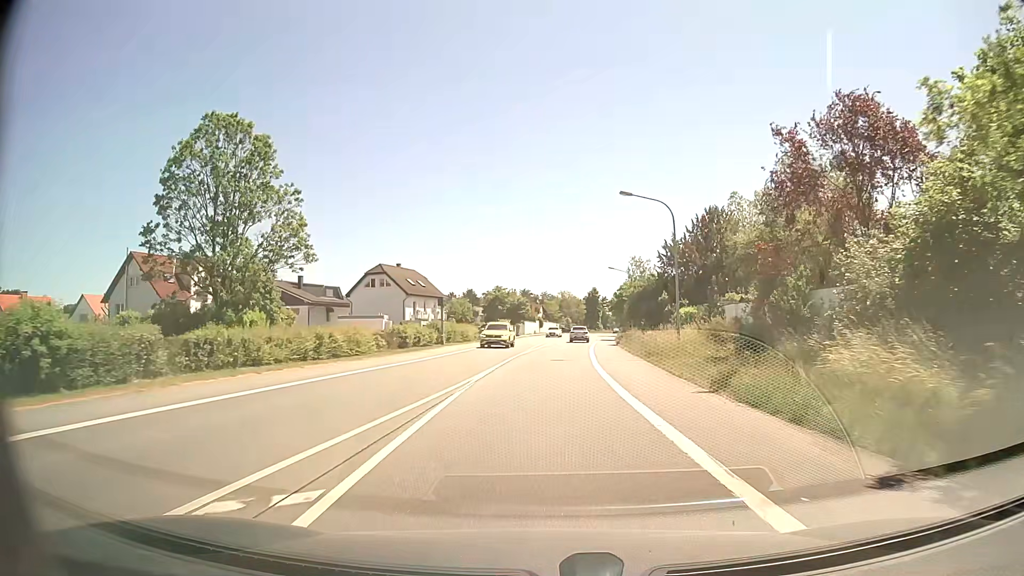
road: primary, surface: asphalt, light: Day
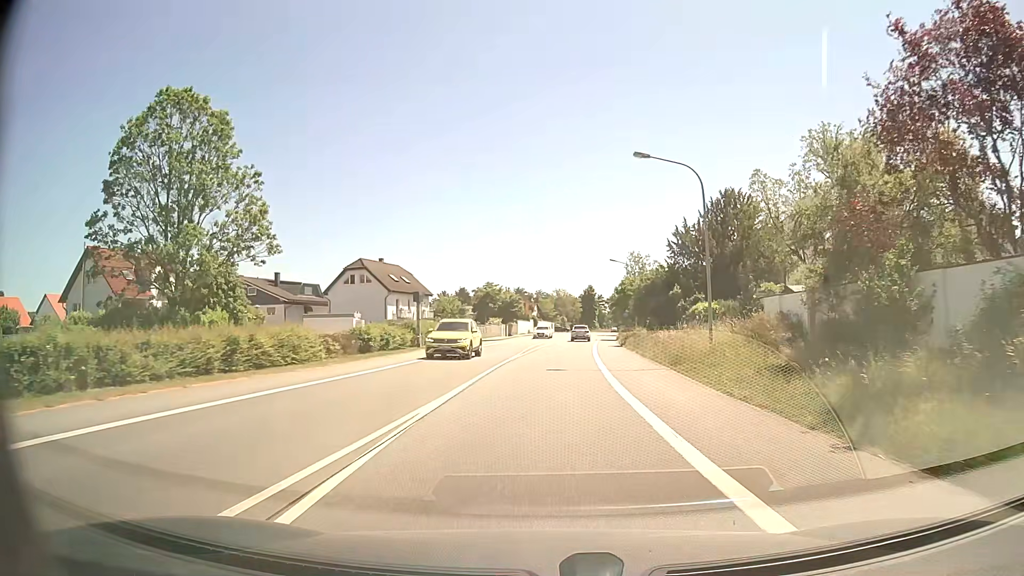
(0.0, +7.0) m; +1°
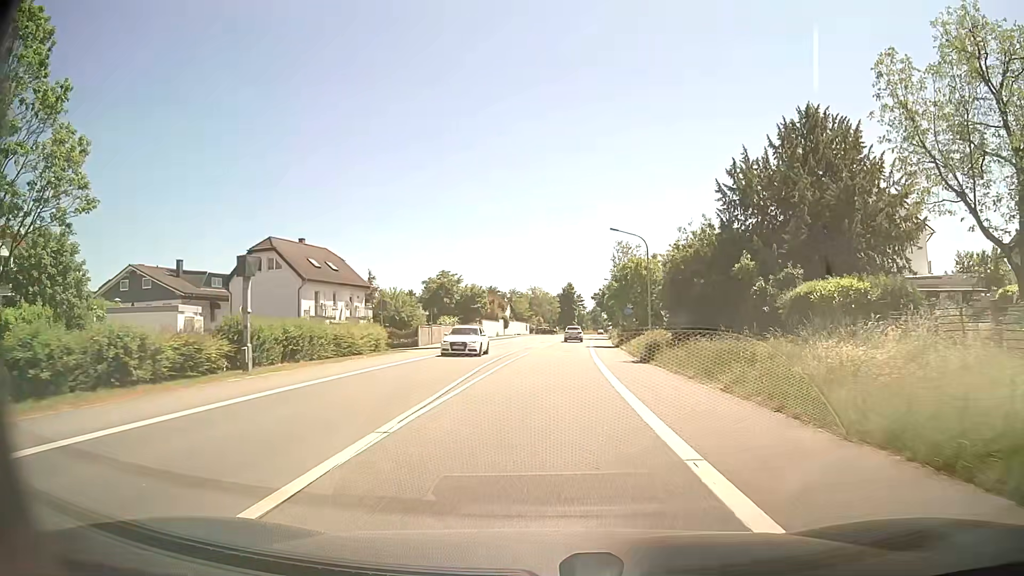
(+0.3, +21.0) m; +2°
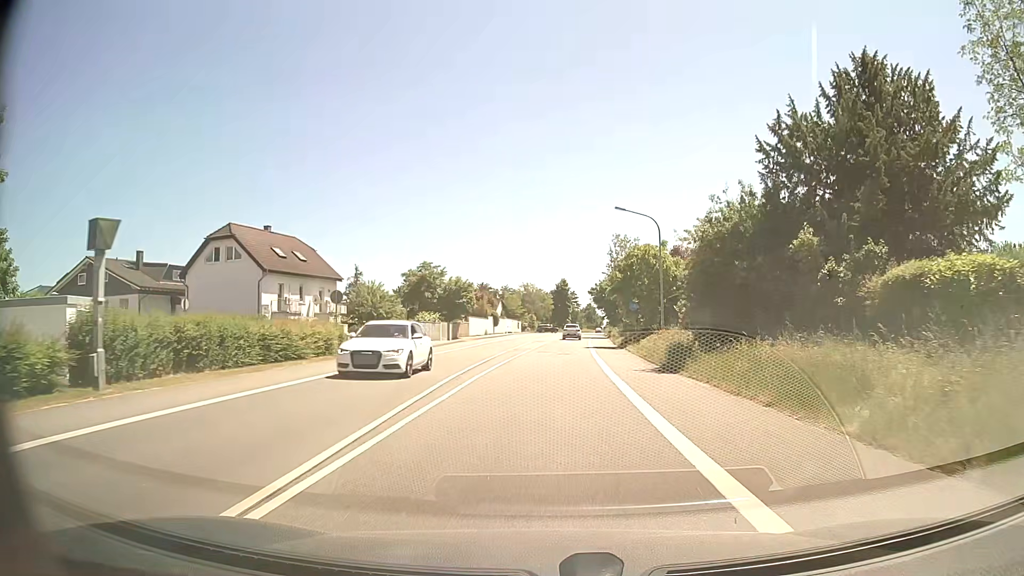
(0.0, +7.0) m; 0°
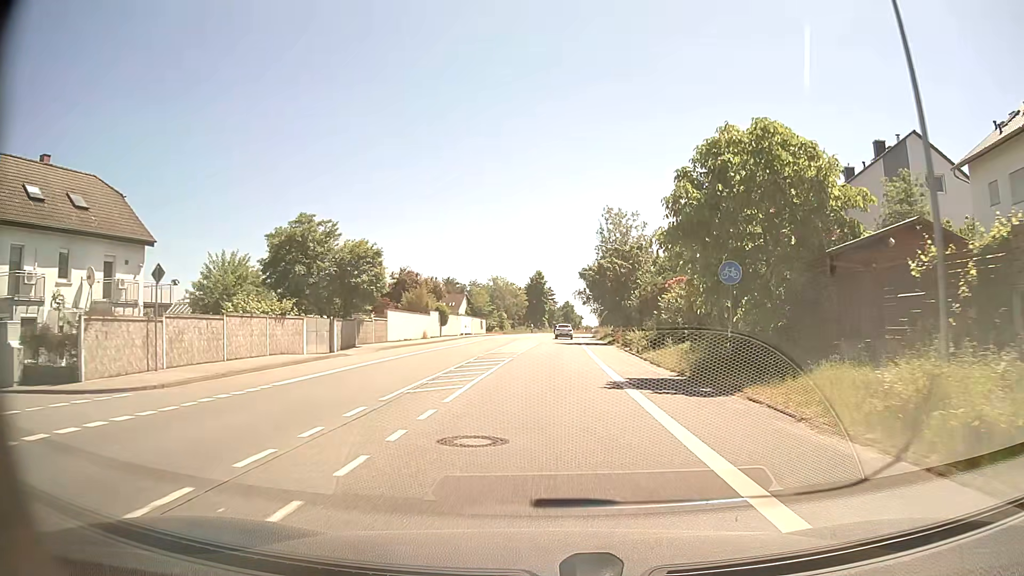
(+0.6, +27.9) m; +3°
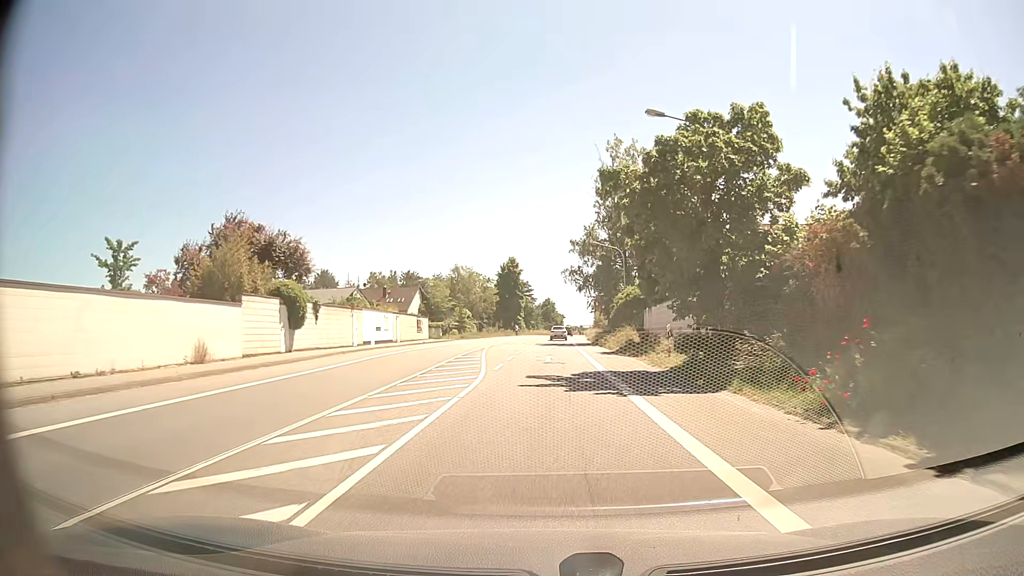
(+0.5, +34.7) m; +2°
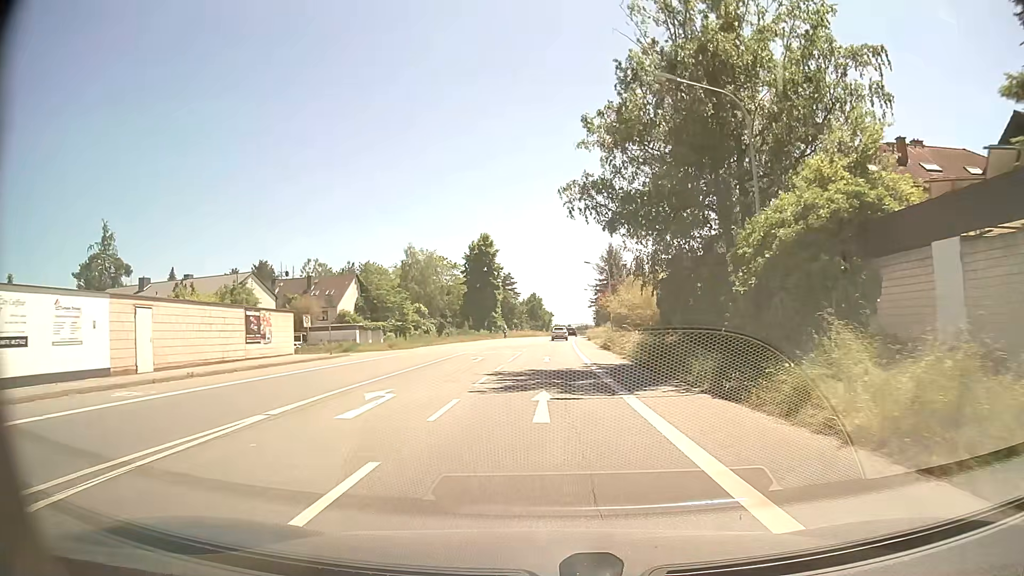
(+0.4, +34.7) m; +1°
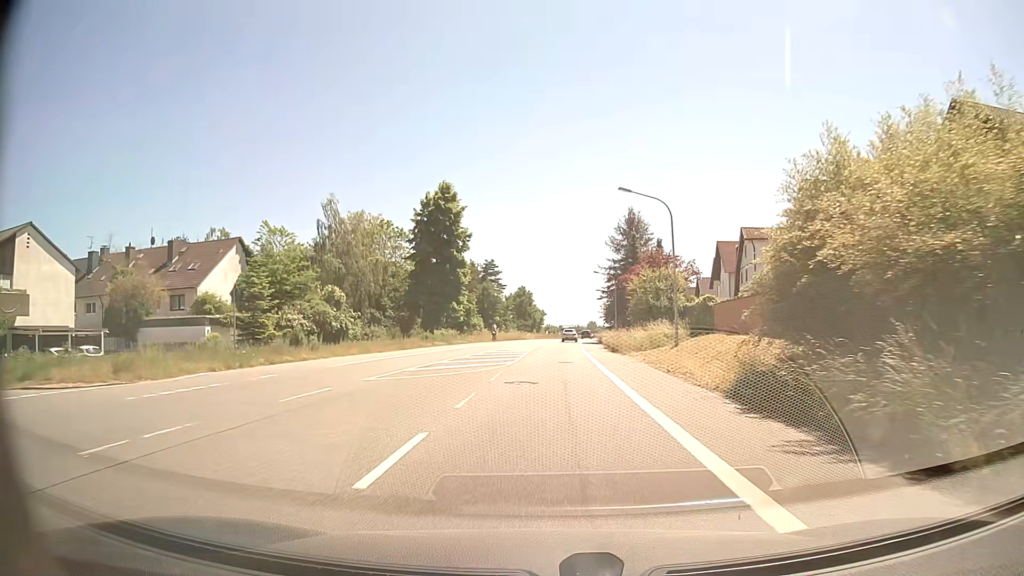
(+0.3, +35.0) m; +1°
(0, +10) (0, +20) (0, +30) (+1, +40) (+1, +50) (+2, +60) (+2, +70) (+3, +80) (+4, +90) (+5, +100) m
